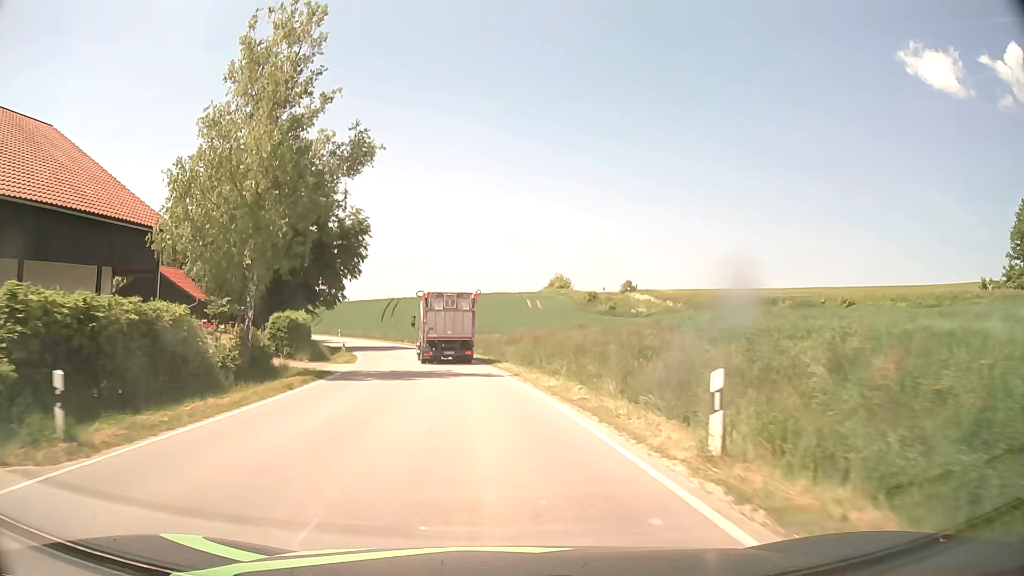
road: tertiary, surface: asphalt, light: Day
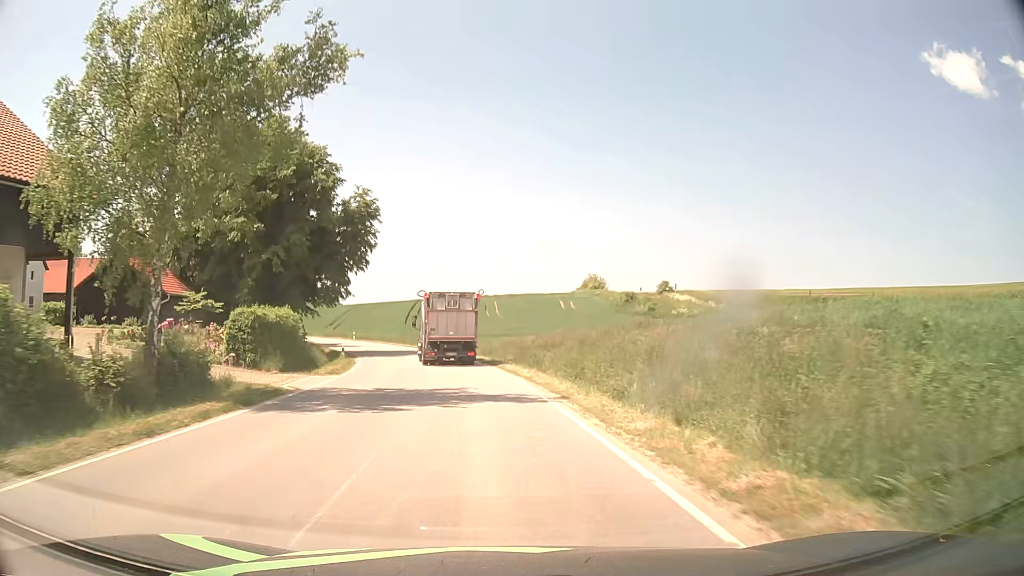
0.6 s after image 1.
(-0.2, +8.8) m; -2°
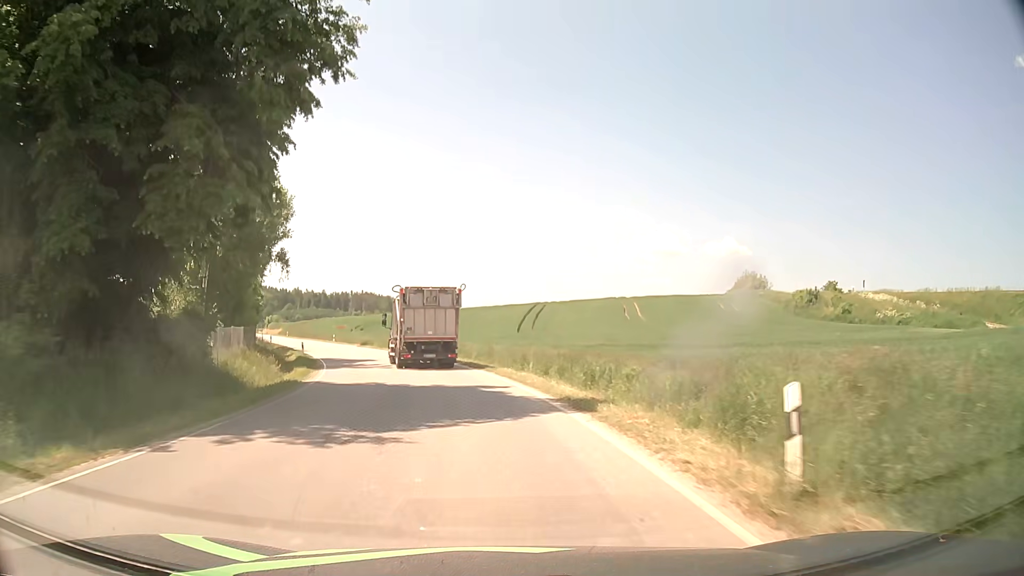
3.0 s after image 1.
(-3.0, +34.8) m; -11°
(0, +10) (-1, +20) (-3, +30) (-6, +39) (-9, +49) (-13, +58) (-17, +67) (-21, +76) (-26, +85) (-30, +94) m
